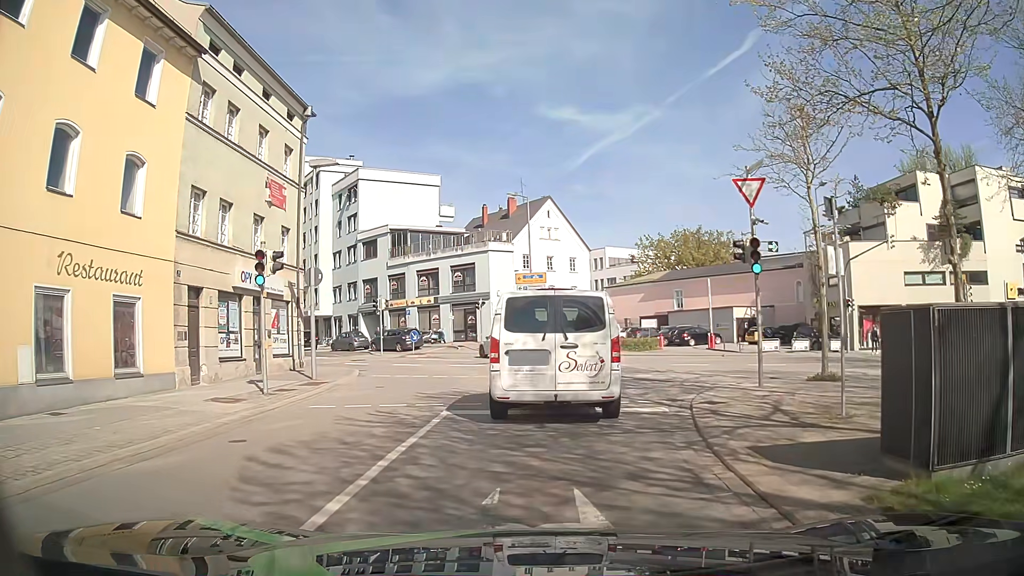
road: tertiary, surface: asphalt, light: Day
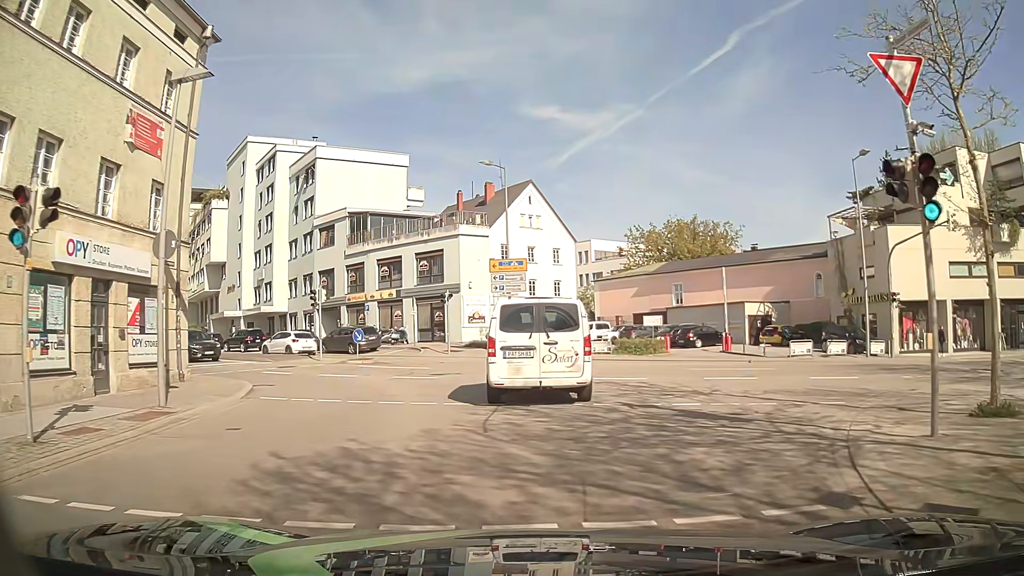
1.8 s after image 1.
(+0.2, +8.1) m; +1°
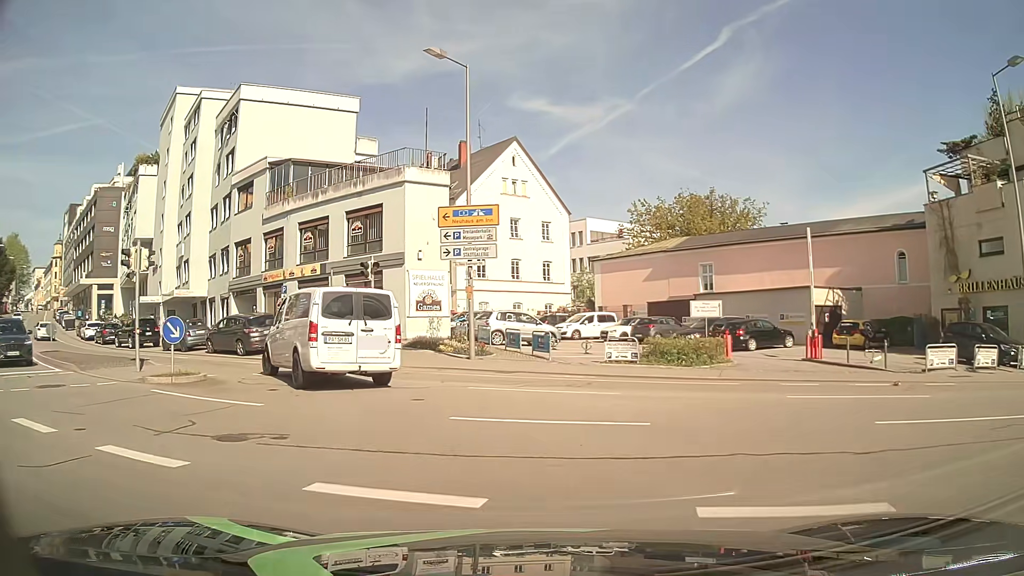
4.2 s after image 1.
(+0.8, +14.1) m; +3°
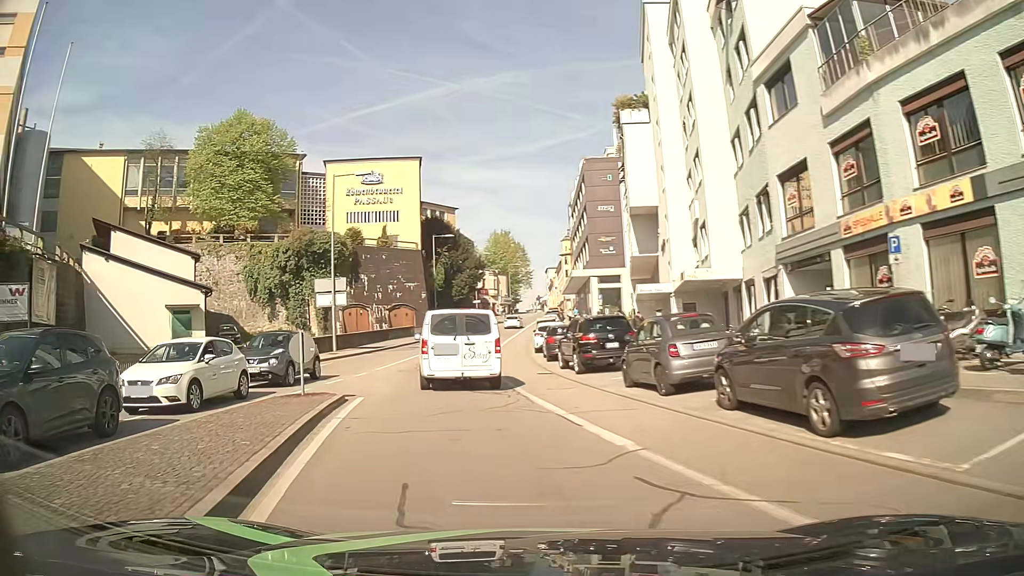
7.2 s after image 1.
(-7.3, +18.4) m; -47°
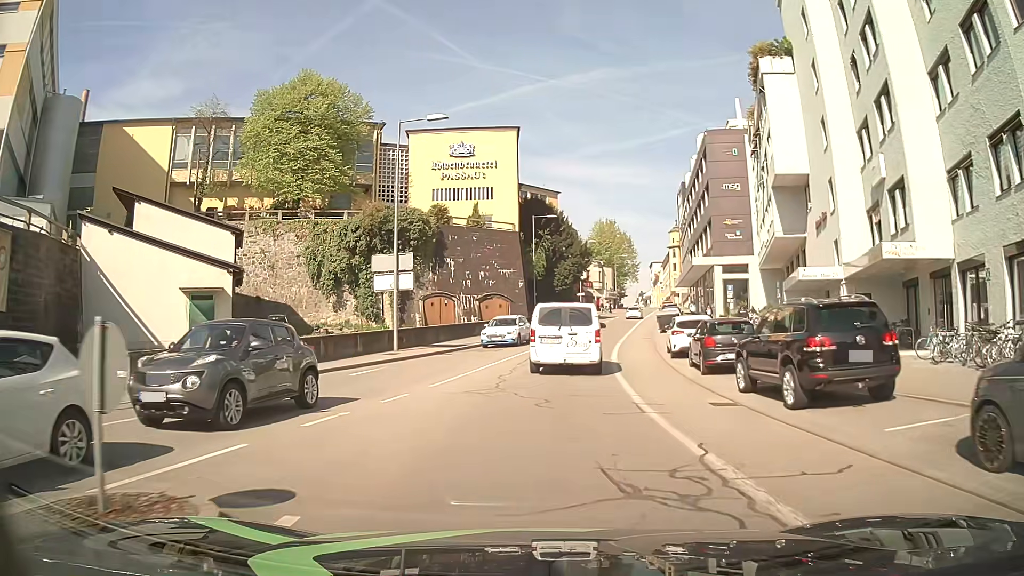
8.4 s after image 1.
(-1.1, +9.8) m; -9°
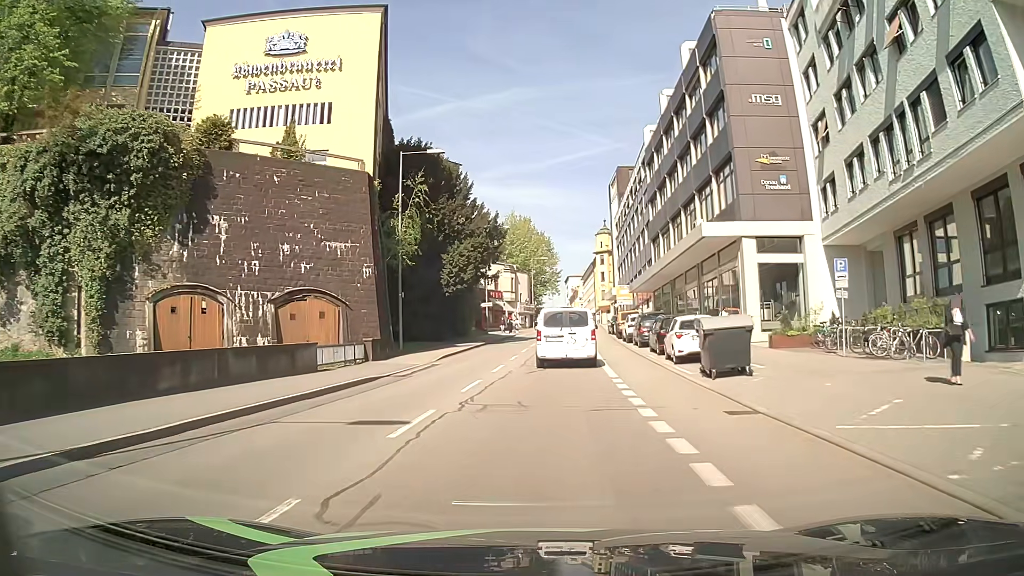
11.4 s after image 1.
(+1.8, +29.6) m; +8°
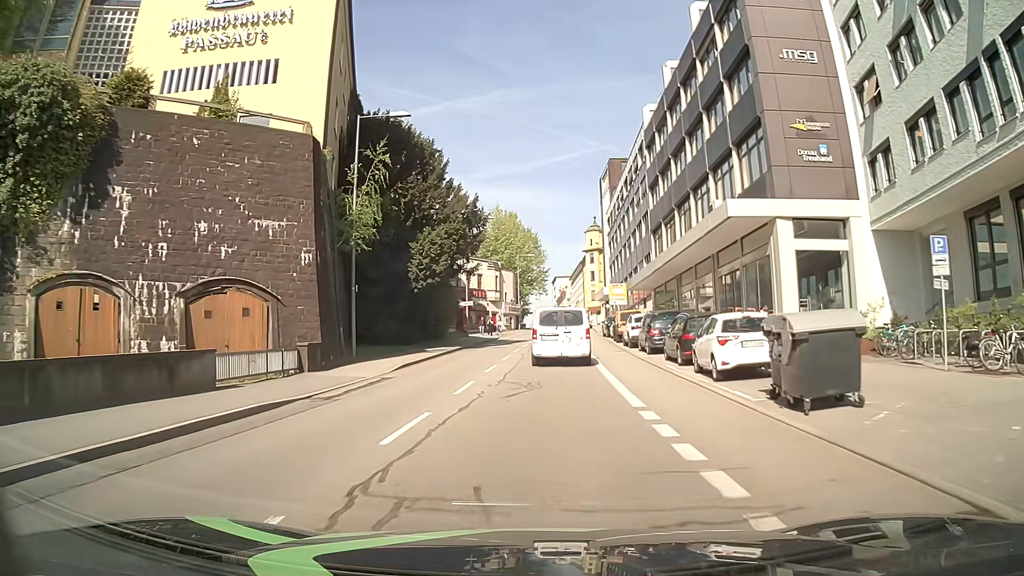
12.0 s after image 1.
(+0.1, +6.4) m; +1°
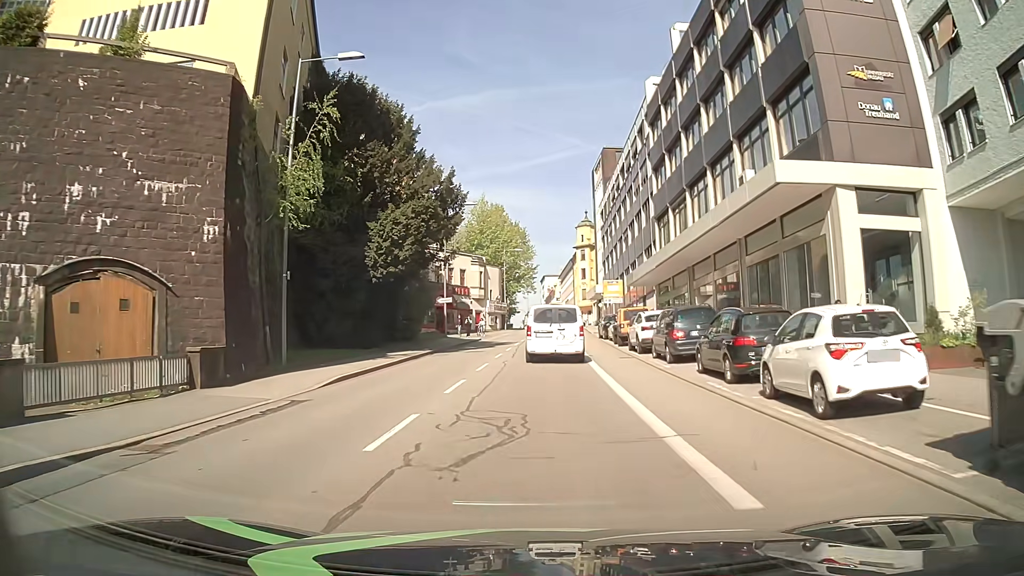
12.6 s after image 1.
(0.0, +6.5) m; +1°
(0, +10) (0, +20) (0, +30) (0, +40) (+1, +50) (+1, +60) (+1, +70) (+2, +80) (+2, +90) (+2, +100) m
